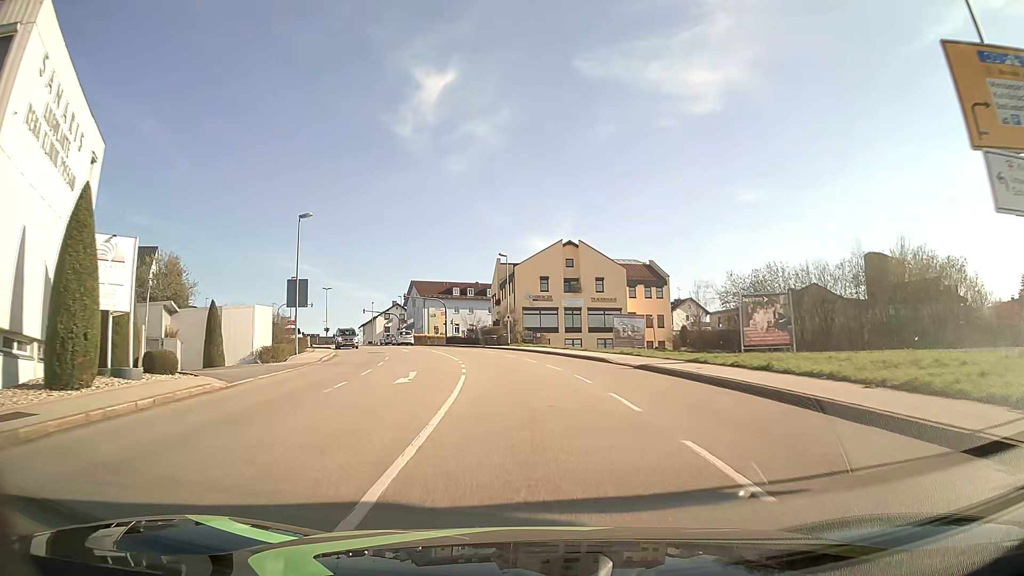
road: tertiary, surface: asphalt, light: Day
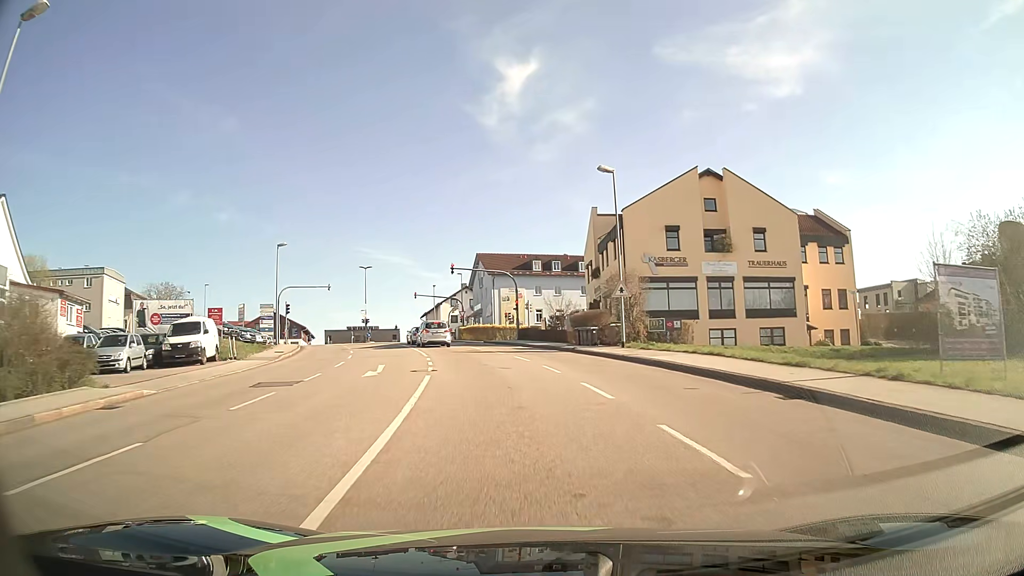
(-1.8, +29.2) m; -8°
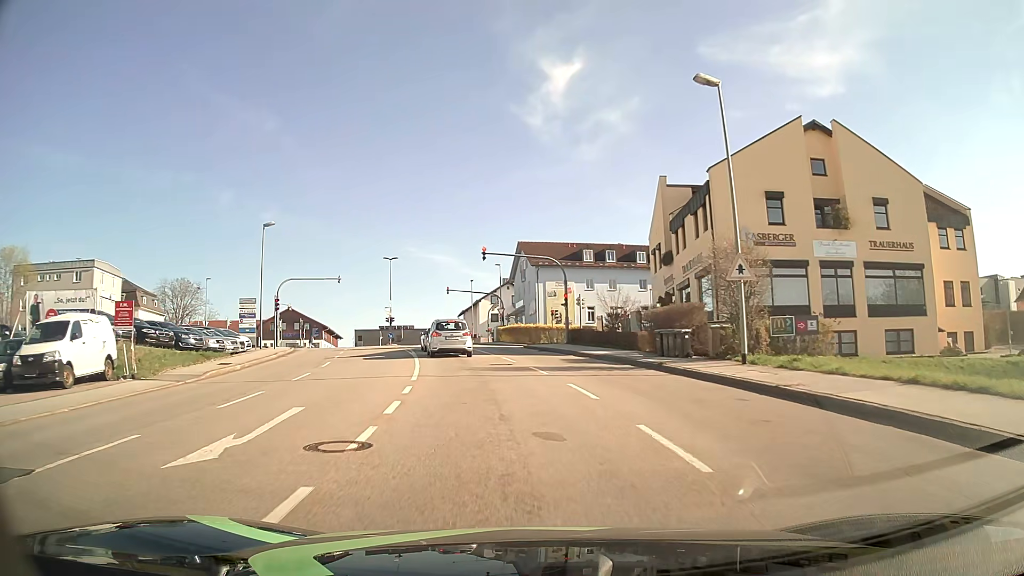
(-0.3, +11.5) m; -4°
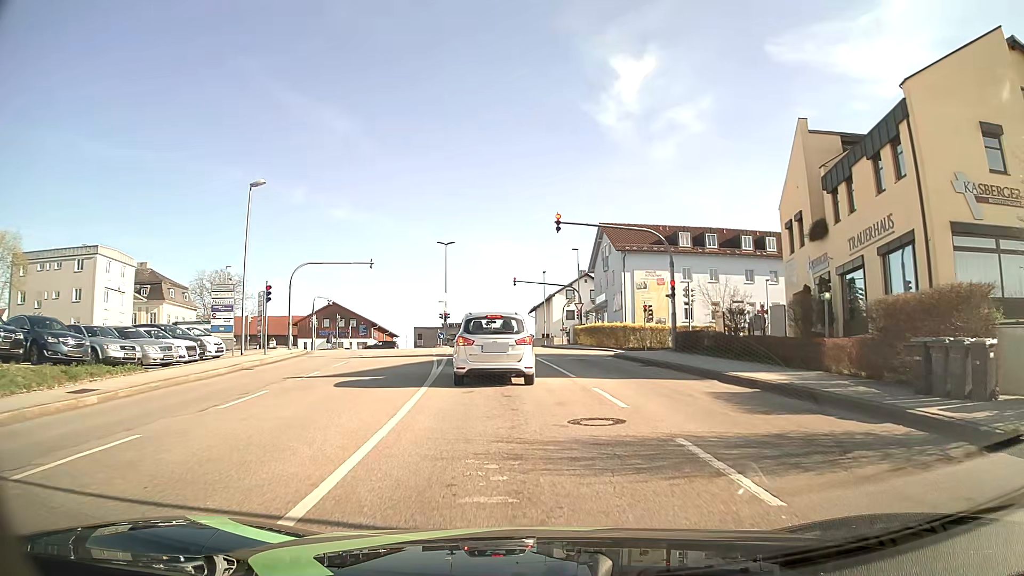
(-0.7, +12.5) m; -6°
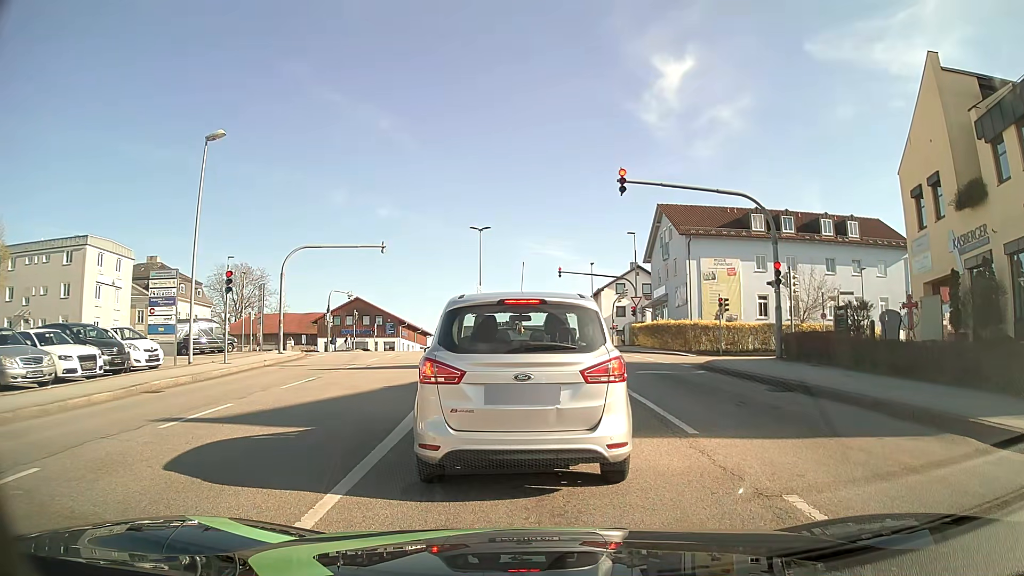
(-0.2, +8.2) m; -1°
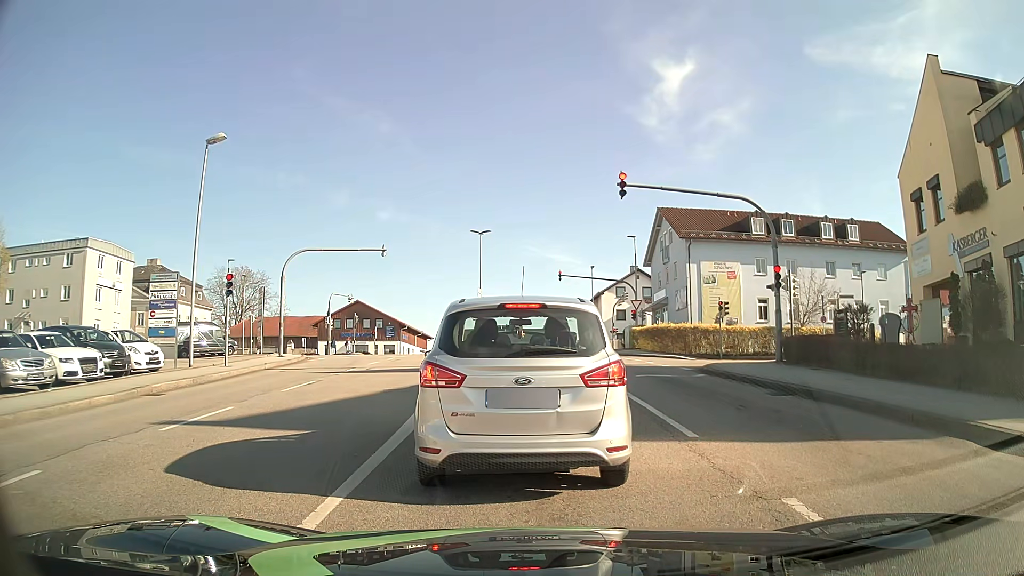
(0.0, +0.1) m; 0°
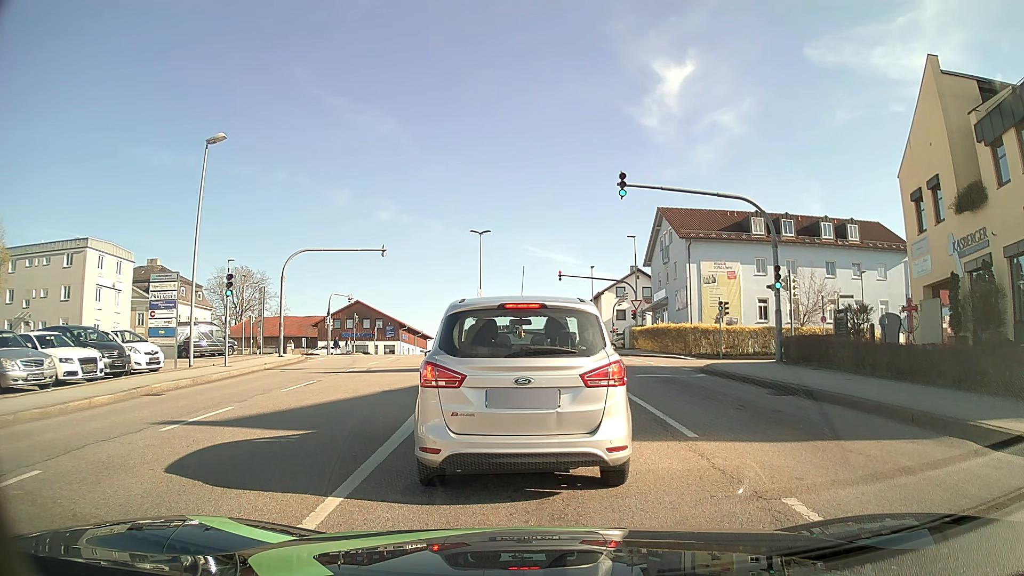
(0.0, 0.0) m; 0°
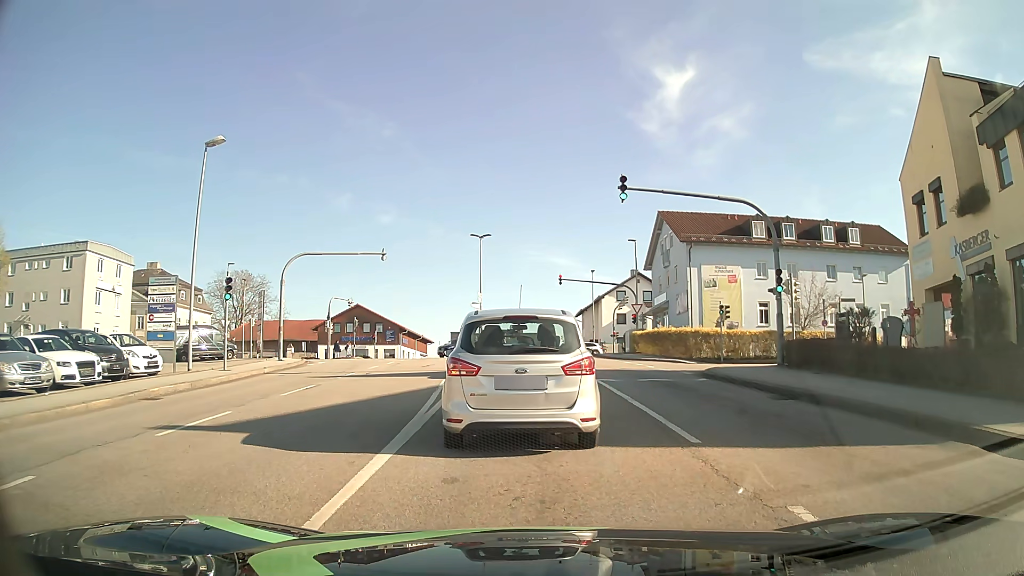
(0.0, +0.1) m; 0°
(-1, +10) (-1, +20) (-2, +30) (-3, +40) (-4, +50) (-5, +60) (-9, +69) (-18, +72) (-28, +72) (-38, +71) m
